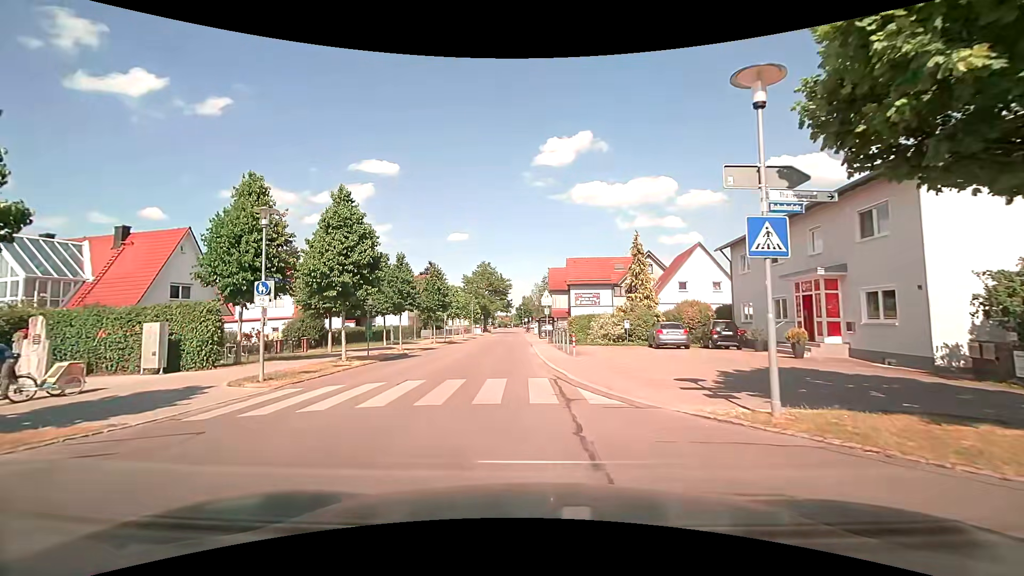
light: Day
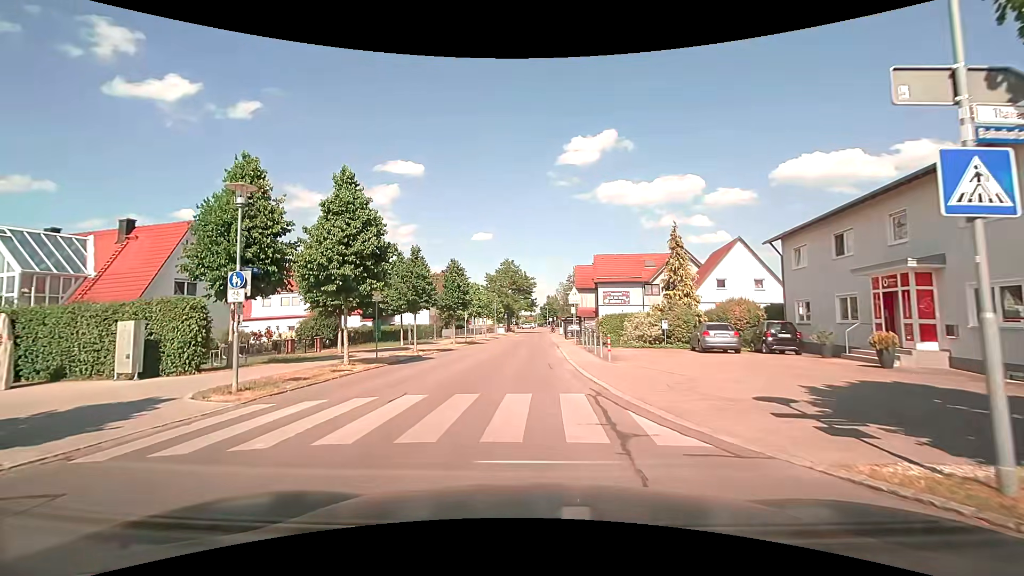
(-0.1, +2.8) m; -2°
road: unclassified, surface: asphalt
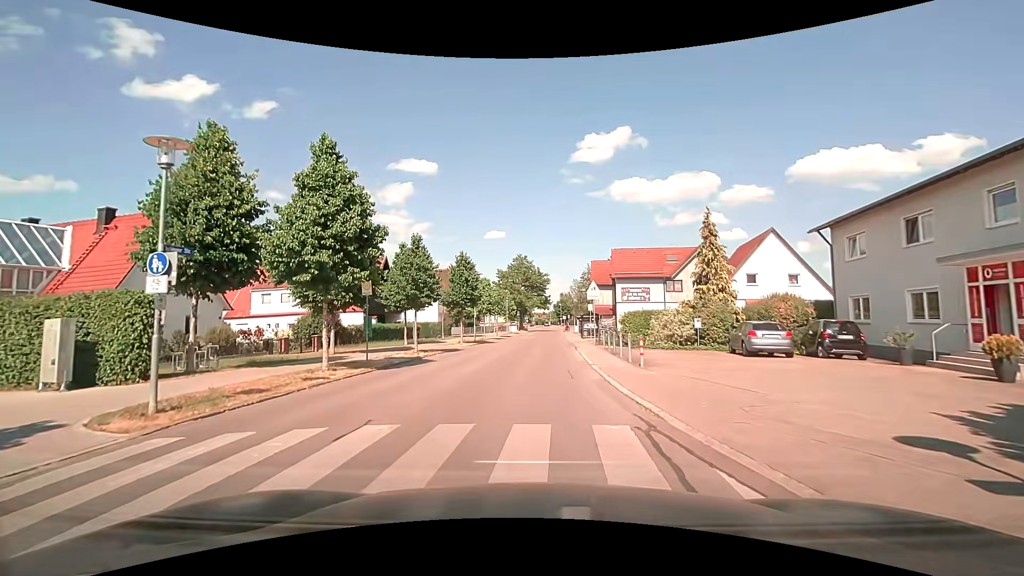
(-0.1, +3.2) m; -3°
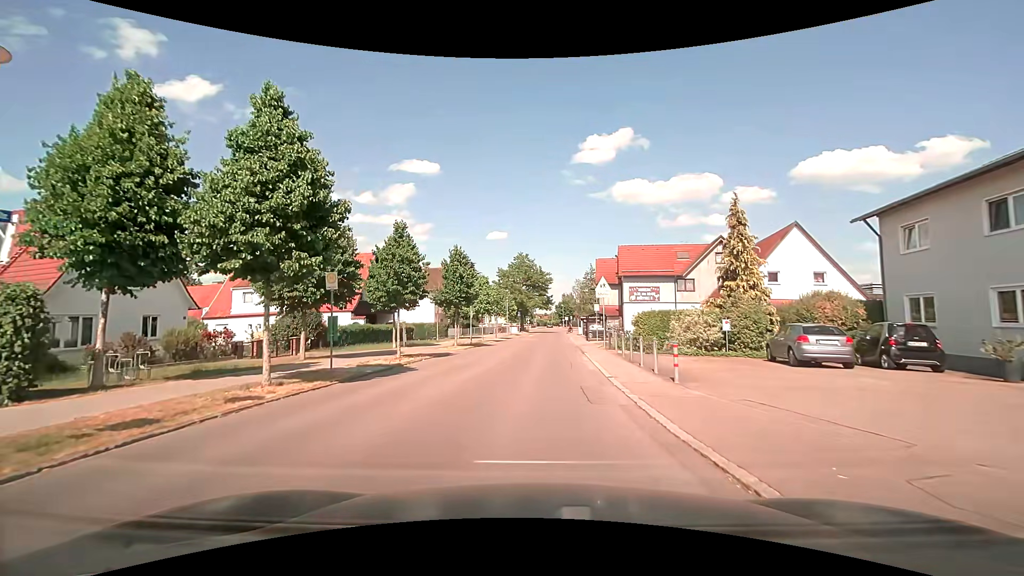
(0.0, +3.5) m; 0°
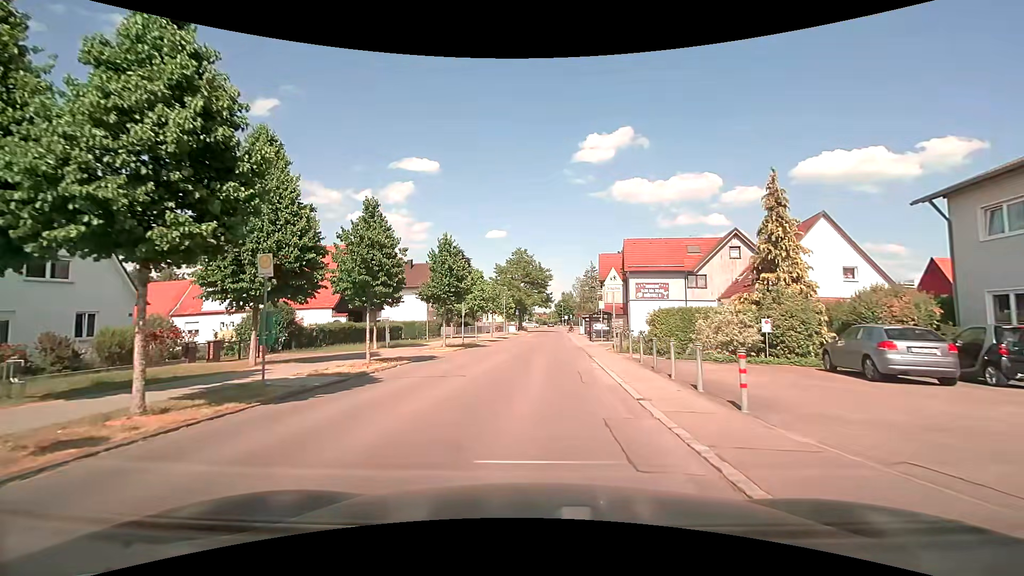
(0.0, +3.9) m; 0°
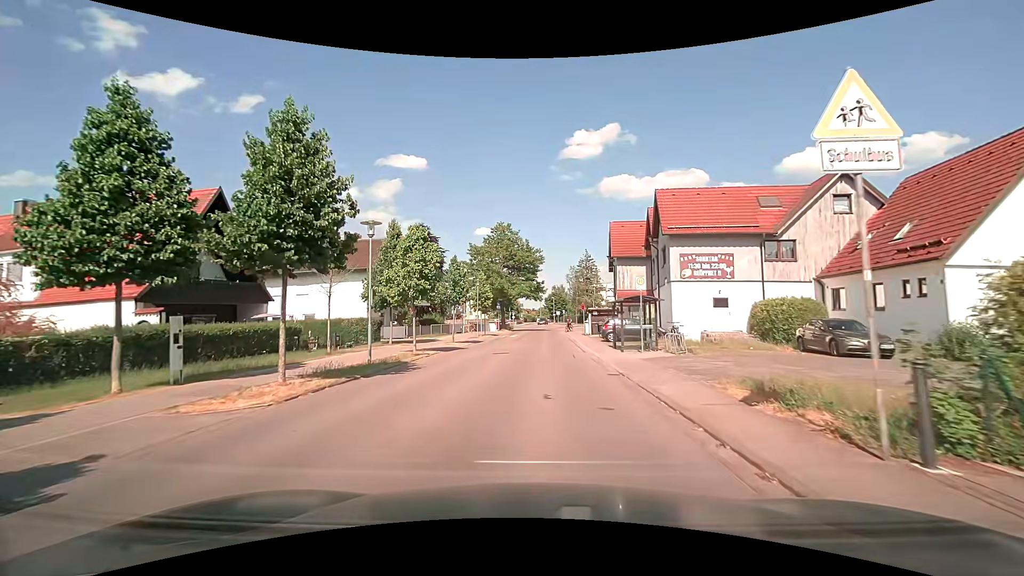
(+0.2, +18.2) m; +1°
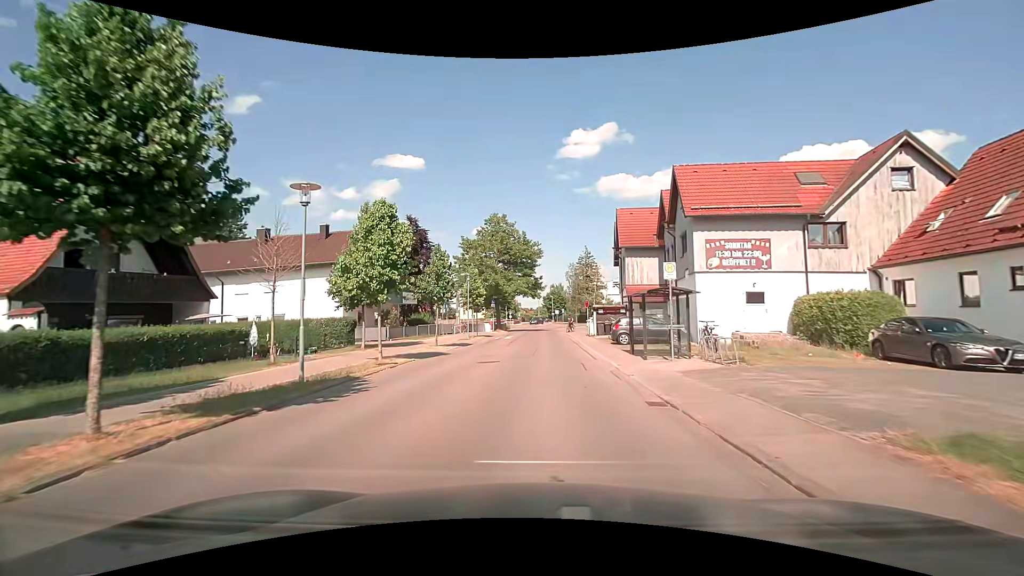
(0.0, +4.9) m; 0°
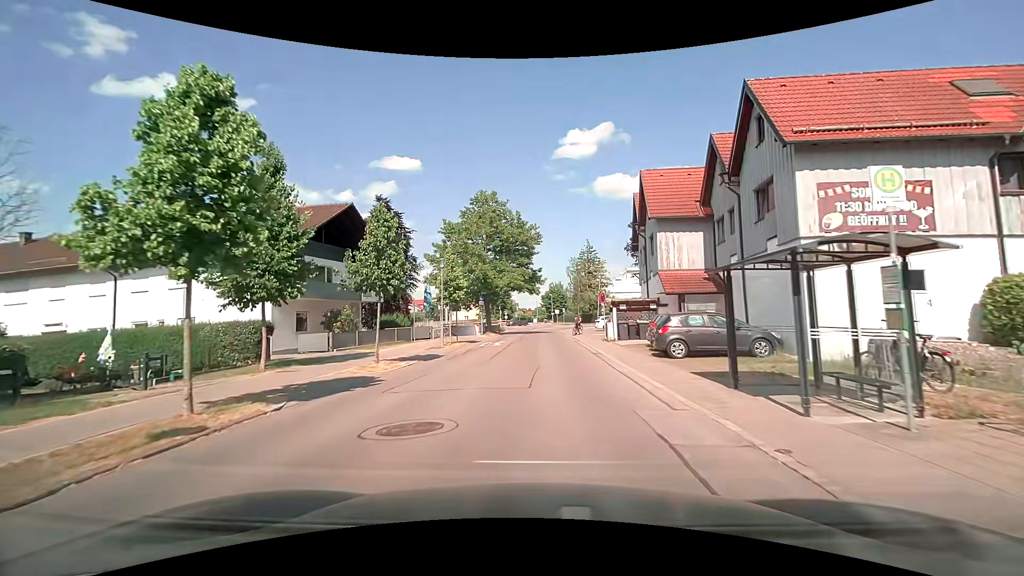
(0.0, +10.2) m; 0°
